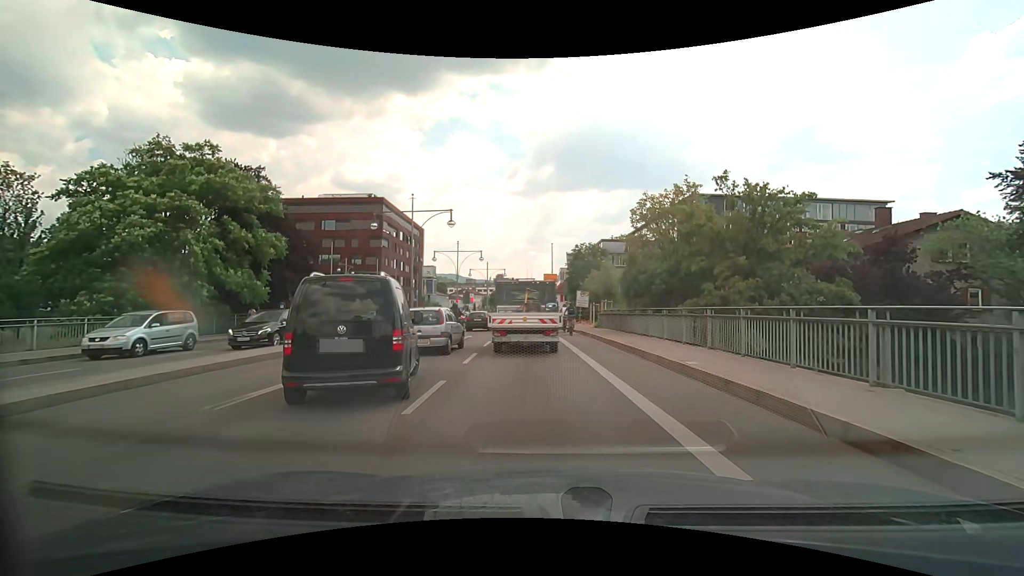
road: primary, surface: asphalt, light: Day
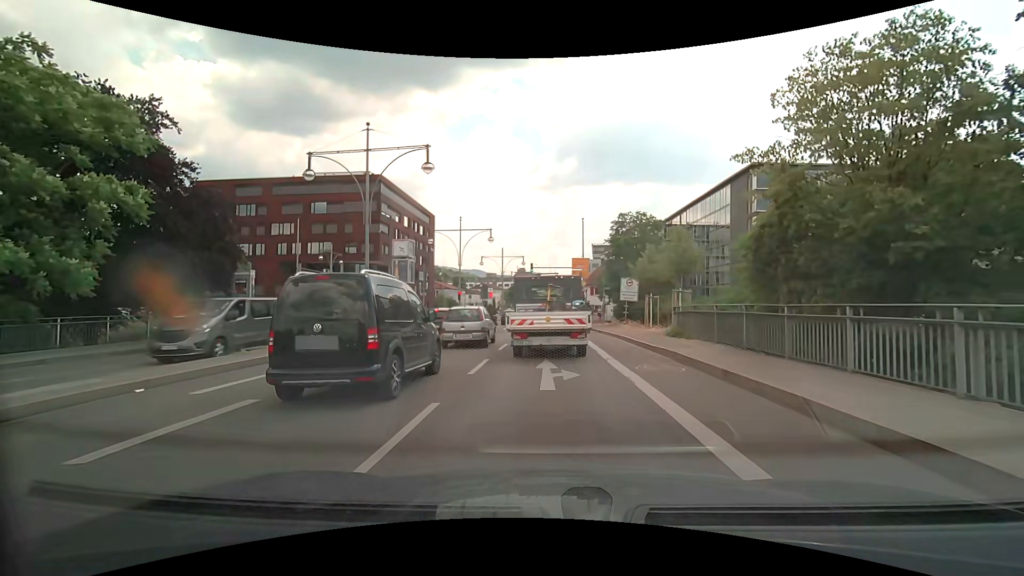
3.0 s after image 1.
(-0.5, +14.7) m; -3°
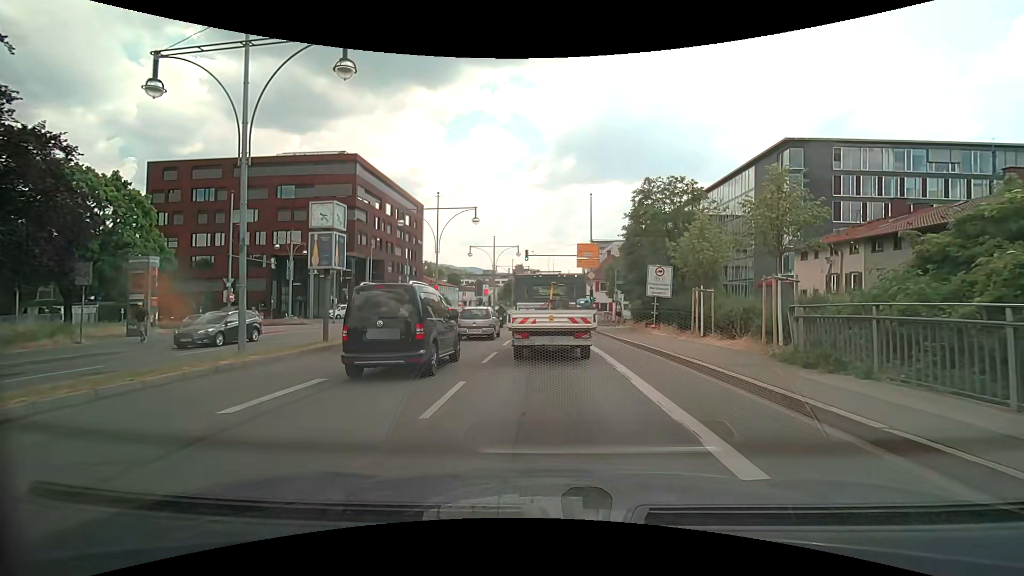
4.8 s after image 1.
(0.0, +9.8) m; 0°
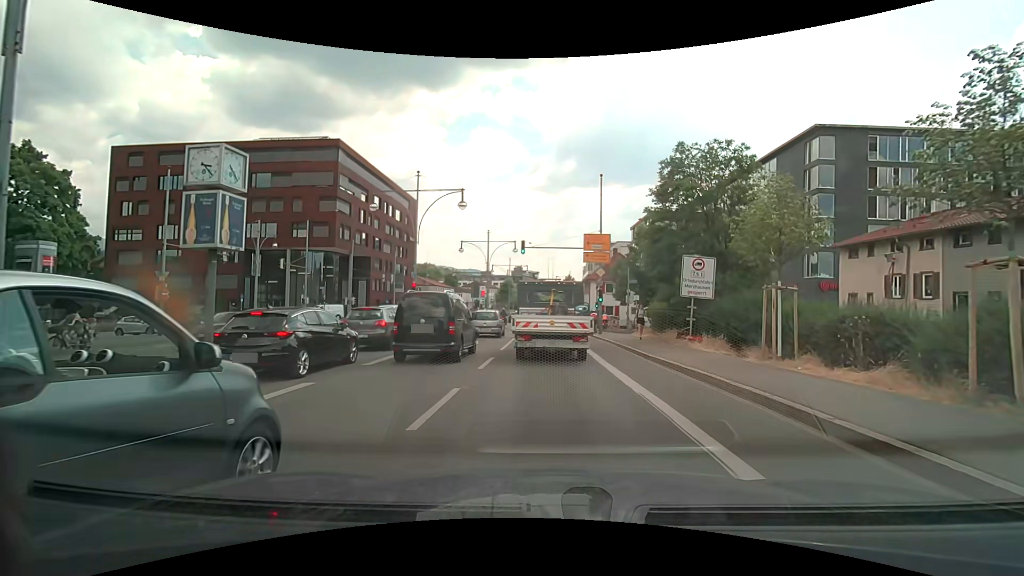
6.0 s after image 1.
(0.0, +6.6) m; 0°
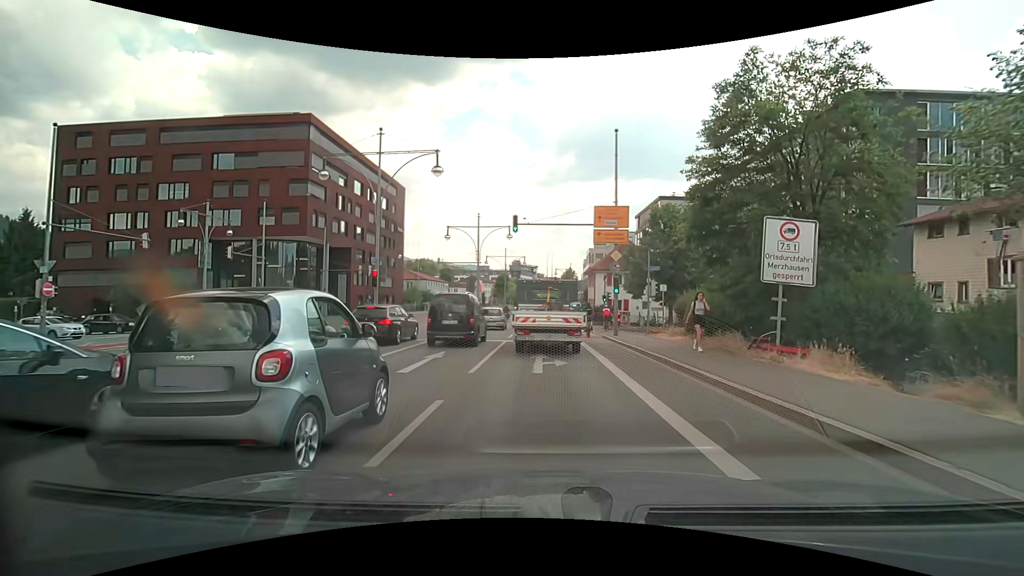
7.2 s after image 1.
(0.0, +7.3) m; 0°
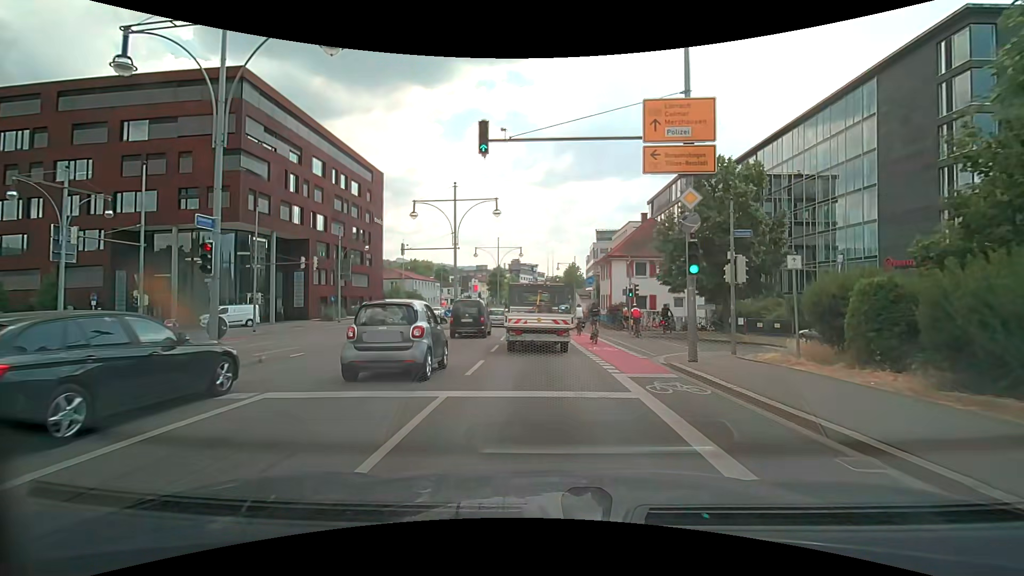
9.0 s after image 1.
(0.0, +12.7) m; 0°
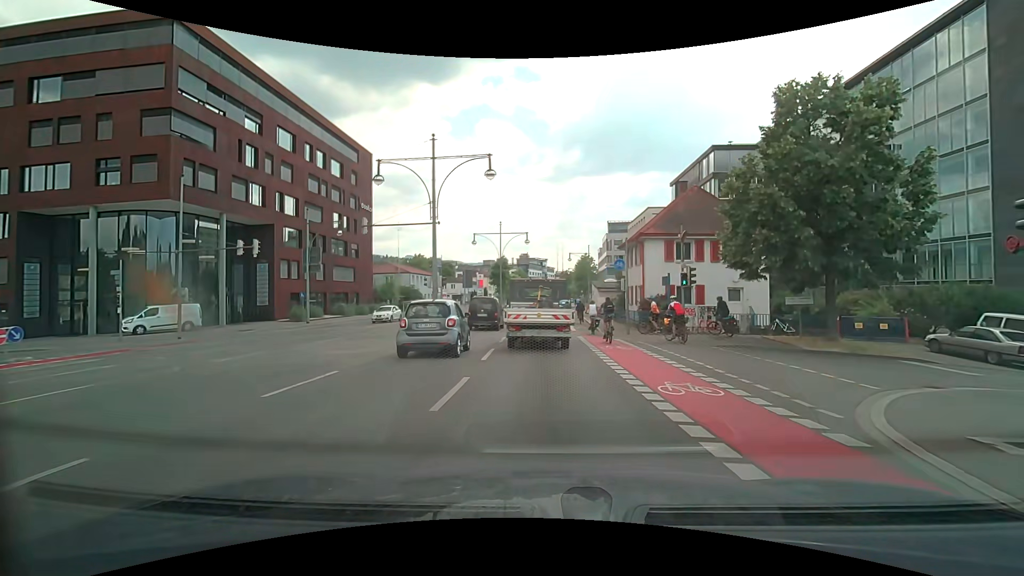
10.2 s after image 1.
(-0.1, +9.7) m; 0°
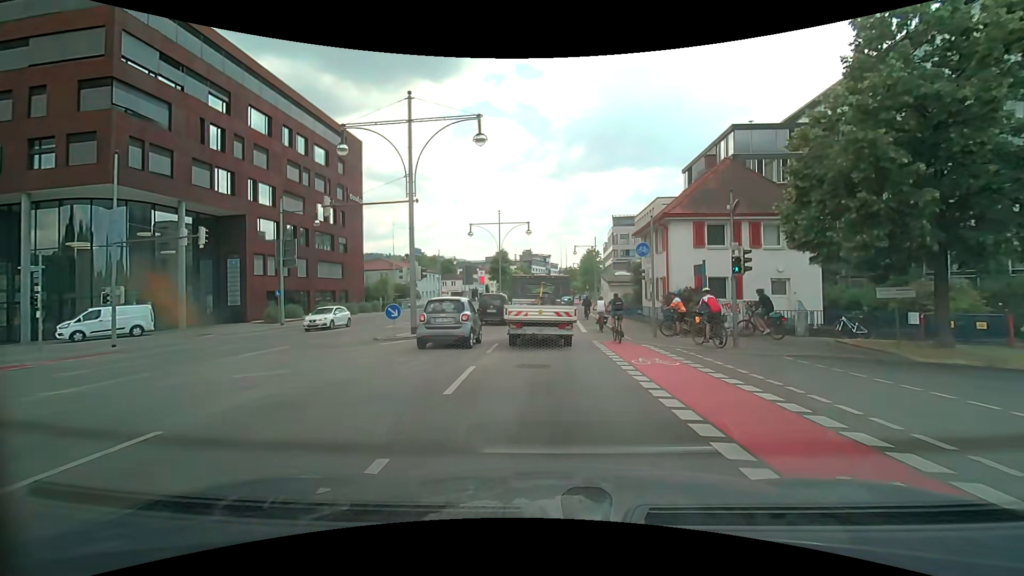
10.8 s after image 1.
(-0.1, +5.2) m; -1°
(0, +10) (0, +20) (0, +30) (+1, +40) (+1, +50) (+2, +60) (+2, +70) (+3, +80) (+4, +90) (+4, +100) m
